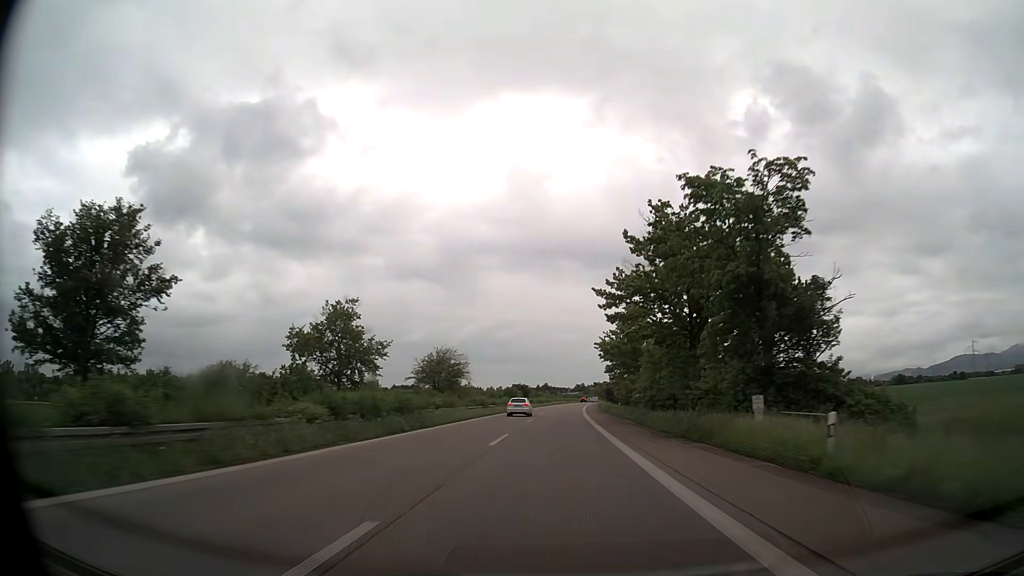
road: trunk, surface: asphalt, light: Day
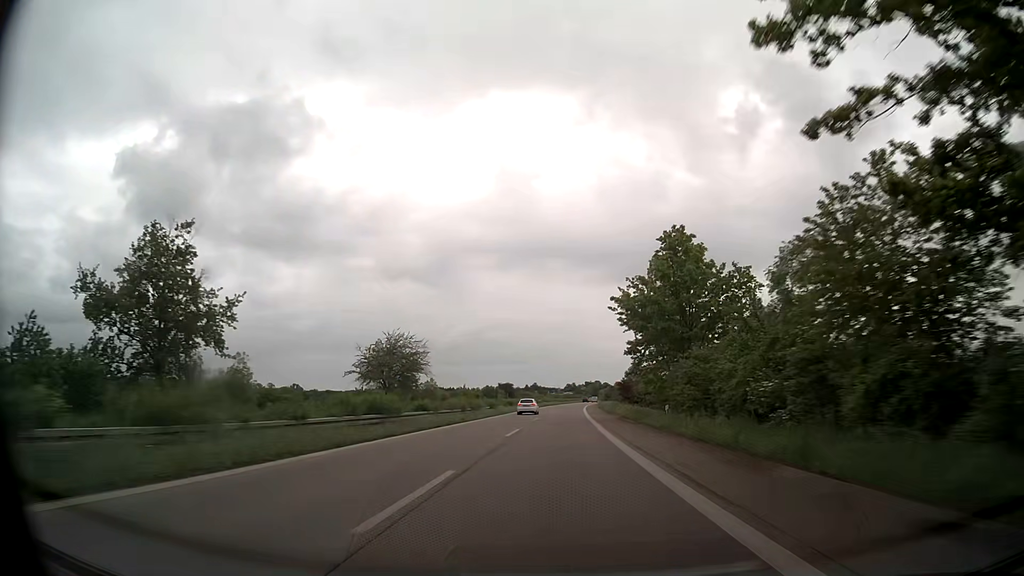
(+0.3, +30.9) m; +1°
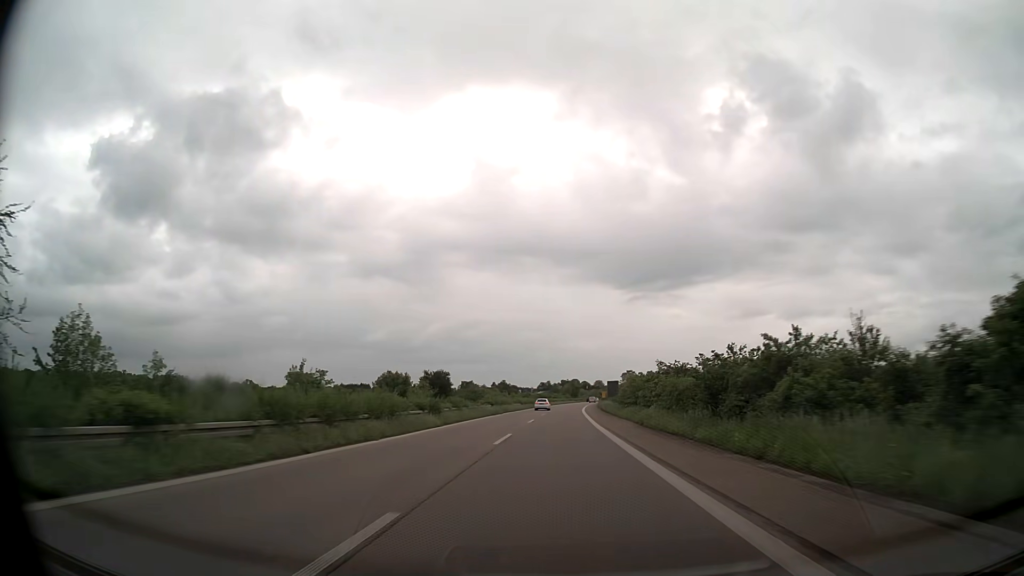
(+1.5, +77.3) m; +2°
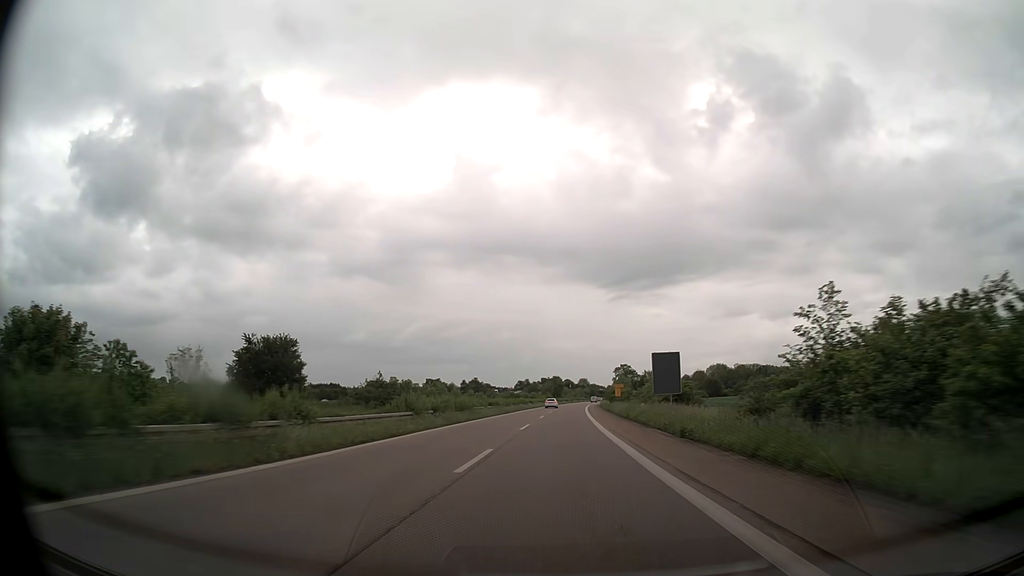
(+0.9, +61.8) m; +2°
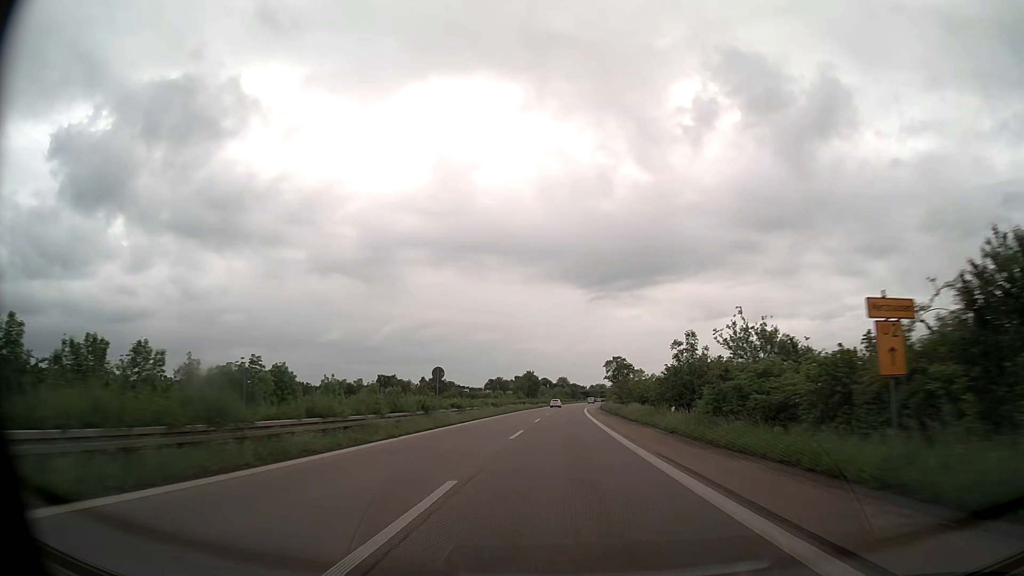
(+0.9, +61.9) m; +2°
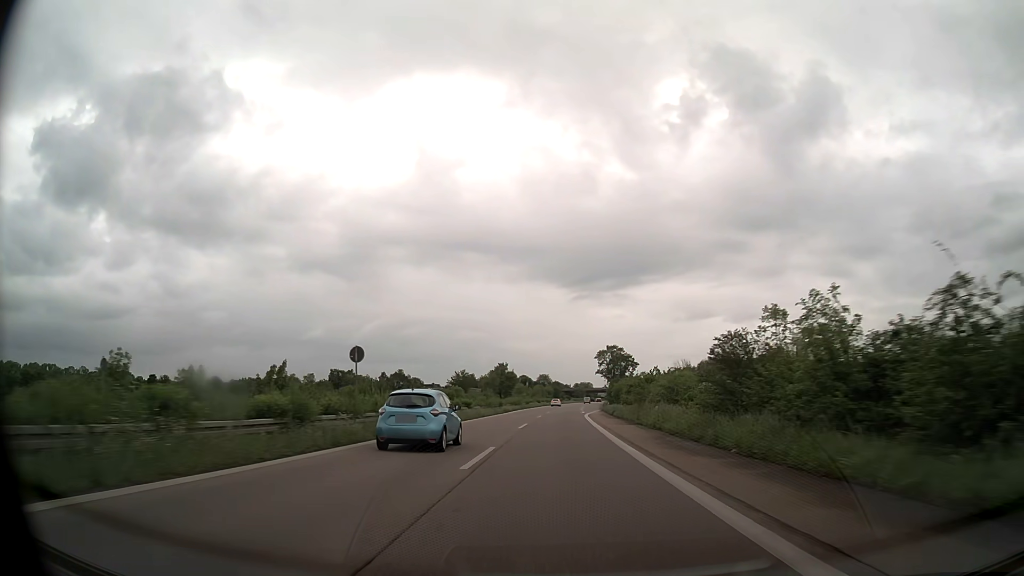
(+0.6, +46.4) m; +2°
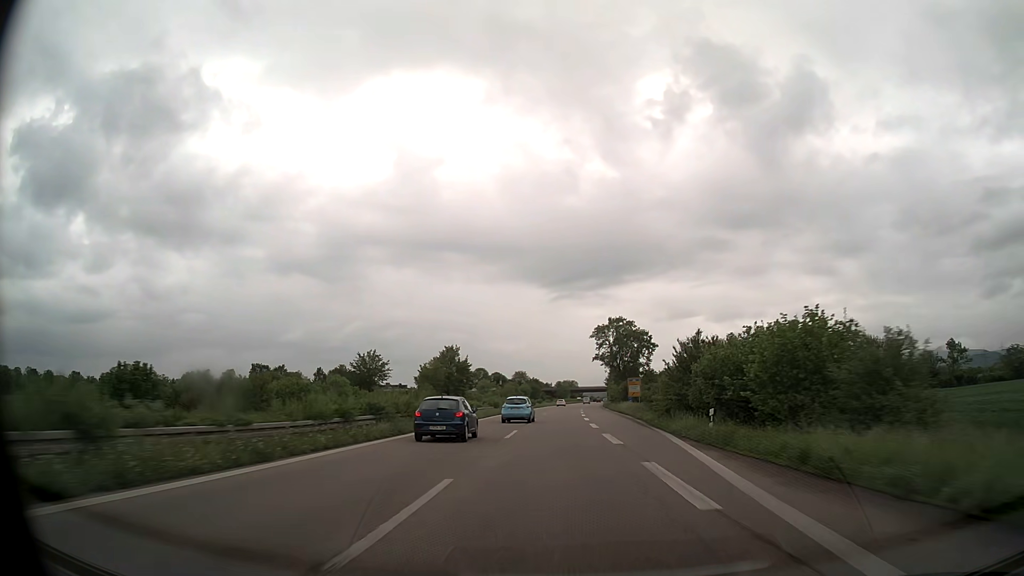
(+0.9, +62.0) m; +2°
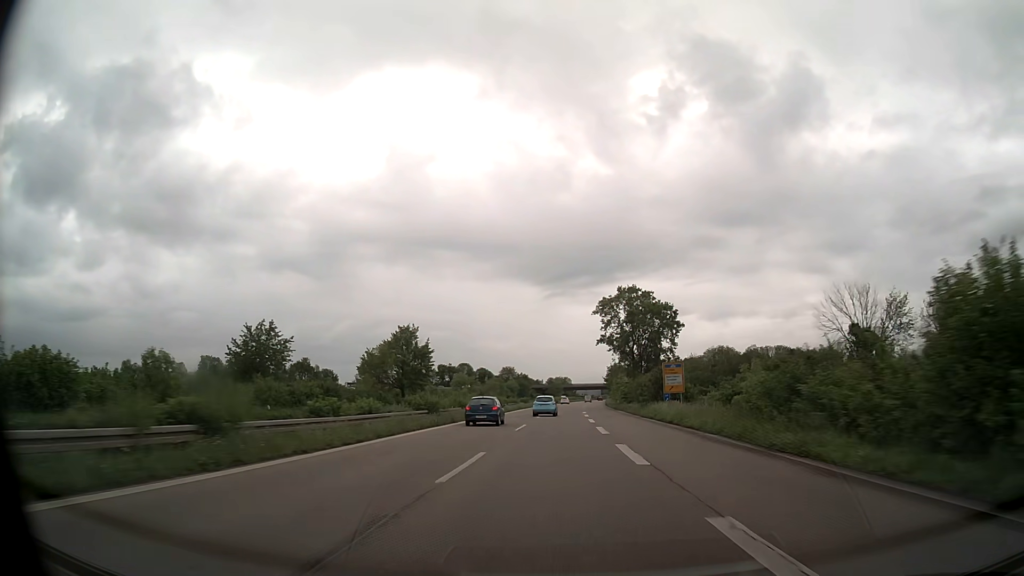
(+0.2, +31.0) m; +1°
(0, +10) (0, +20) (0, +30) (0, +40) (+1, +50) (+1, +60) (+1, +70) (+1, +80) (+2, +90) (+2, +100) m
